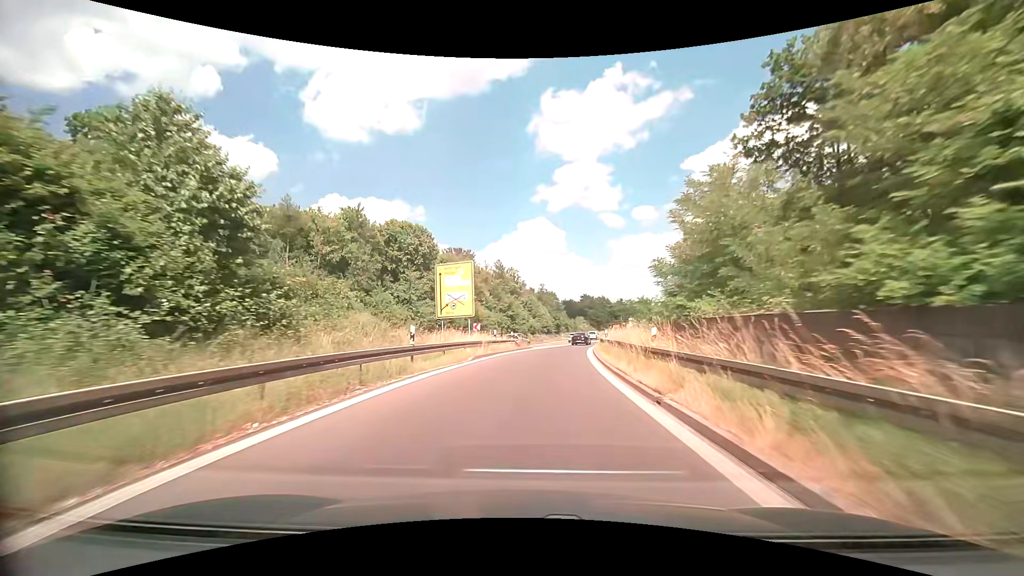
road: trunk_link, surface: asphalt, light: Day
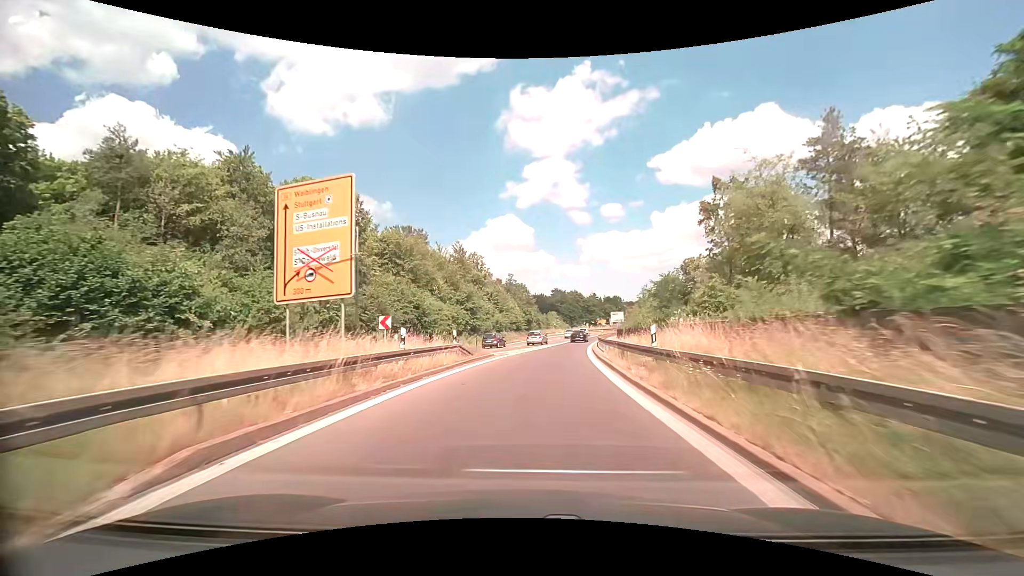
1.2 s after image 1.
(+0.7, +17.5) m; +4°
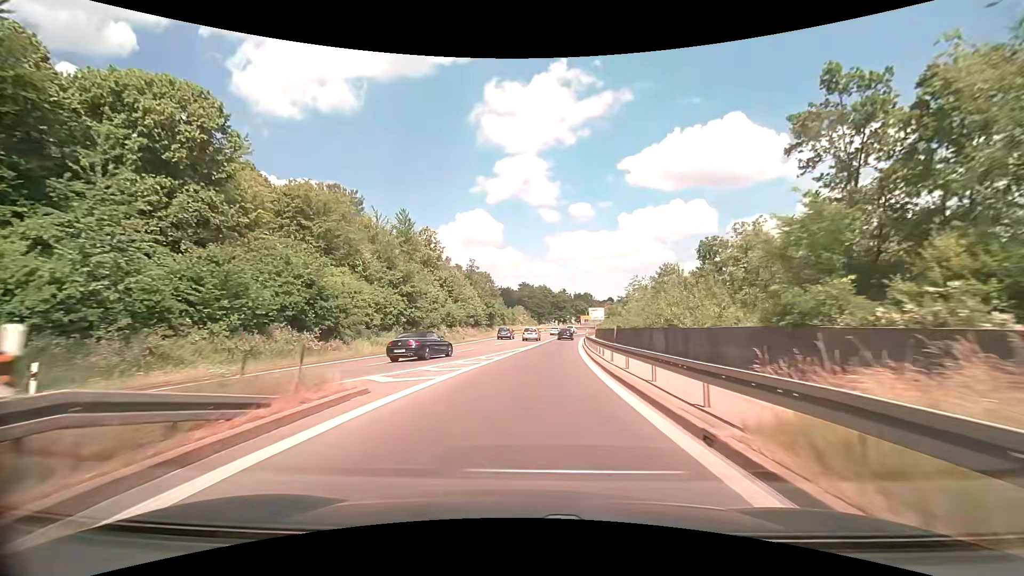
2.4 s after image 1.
(+0.5, +17.7) m; +3°
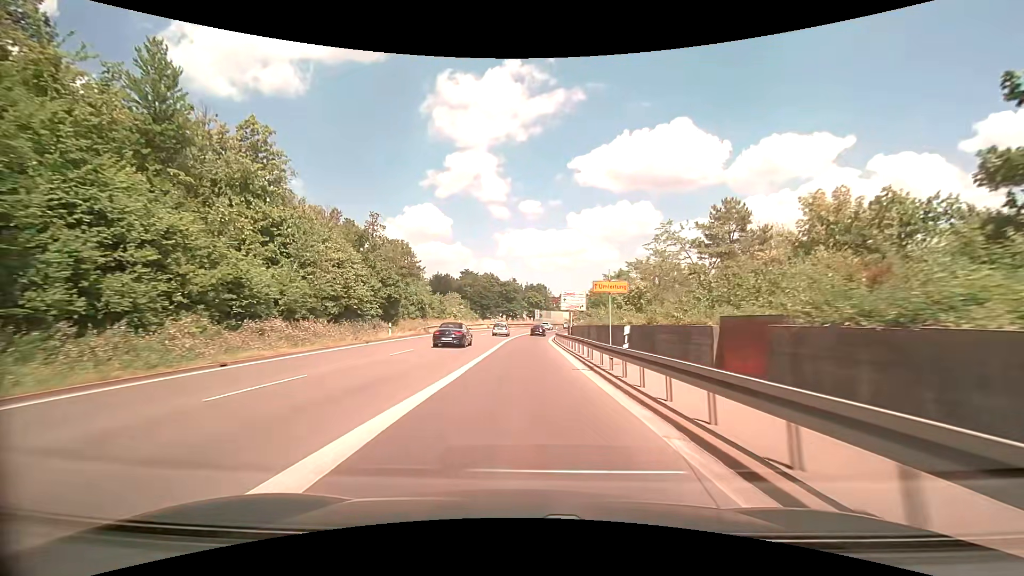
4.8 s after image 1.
(+2.0, +35.9) m; +6°
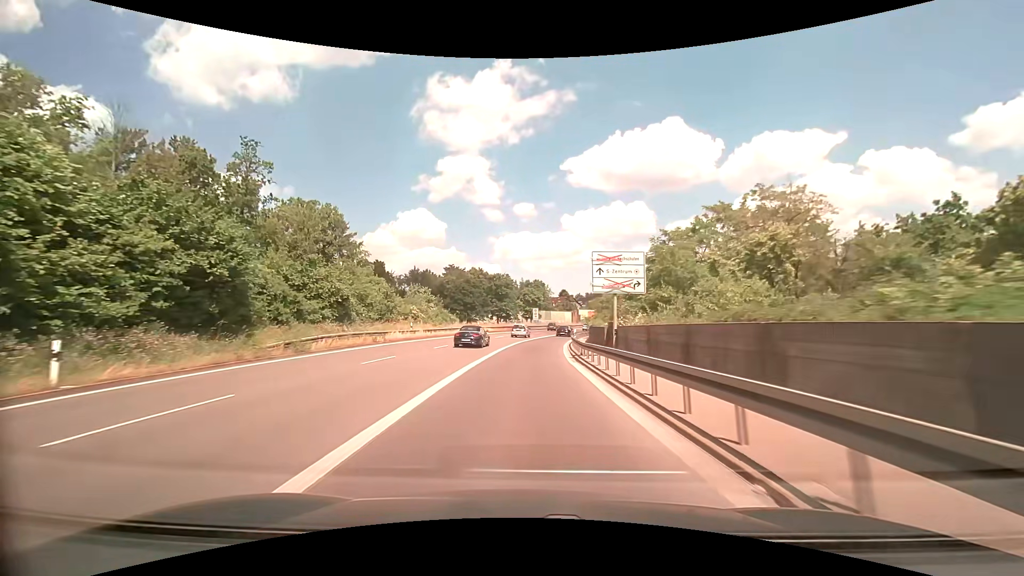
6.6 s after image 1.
(+0.3, +27.1) m; +1°
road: trunk
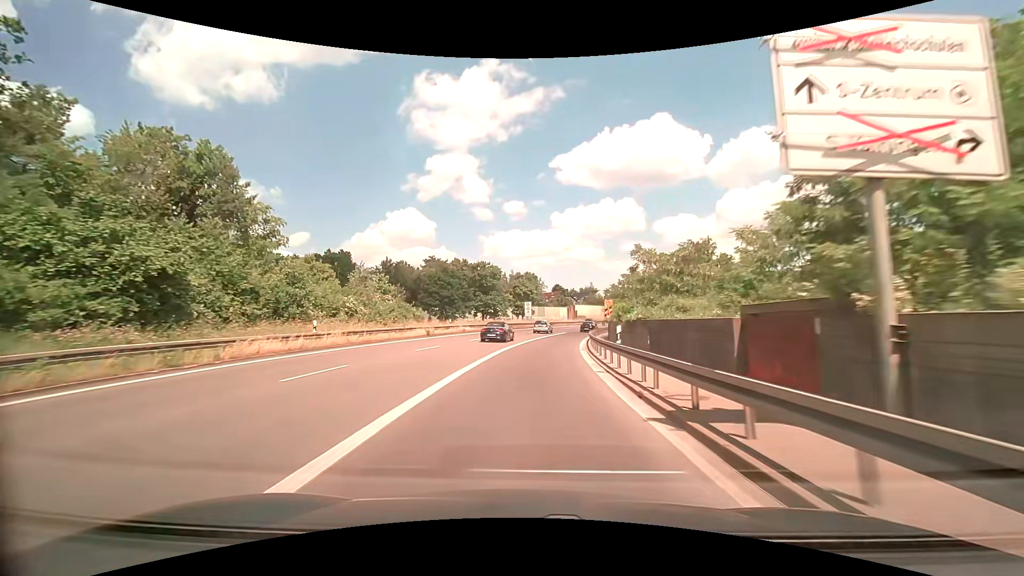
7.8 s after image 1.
(+0.1, +18.1) m; +1°
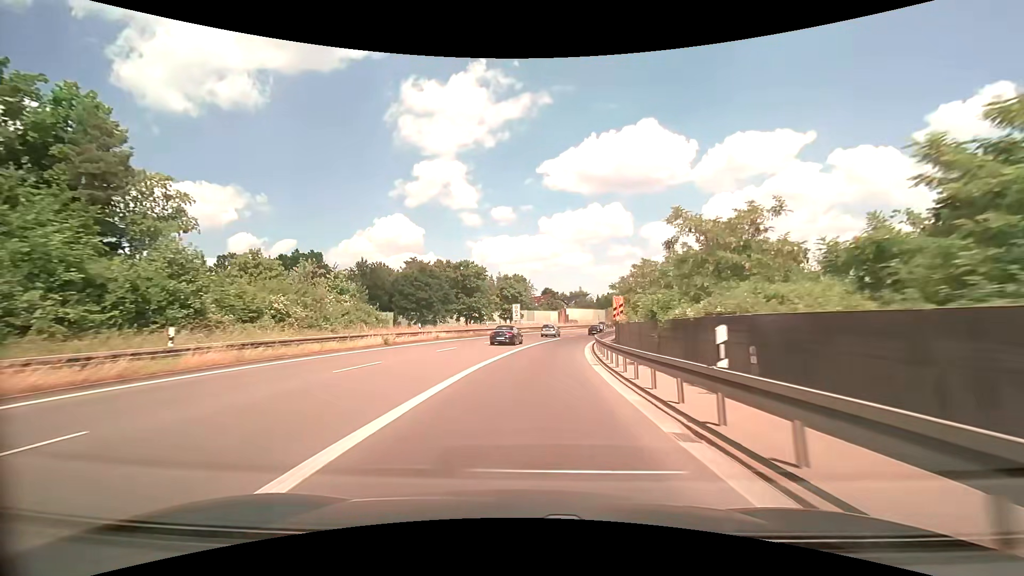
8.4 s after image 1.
(+0.1, +9.0) m; +1°
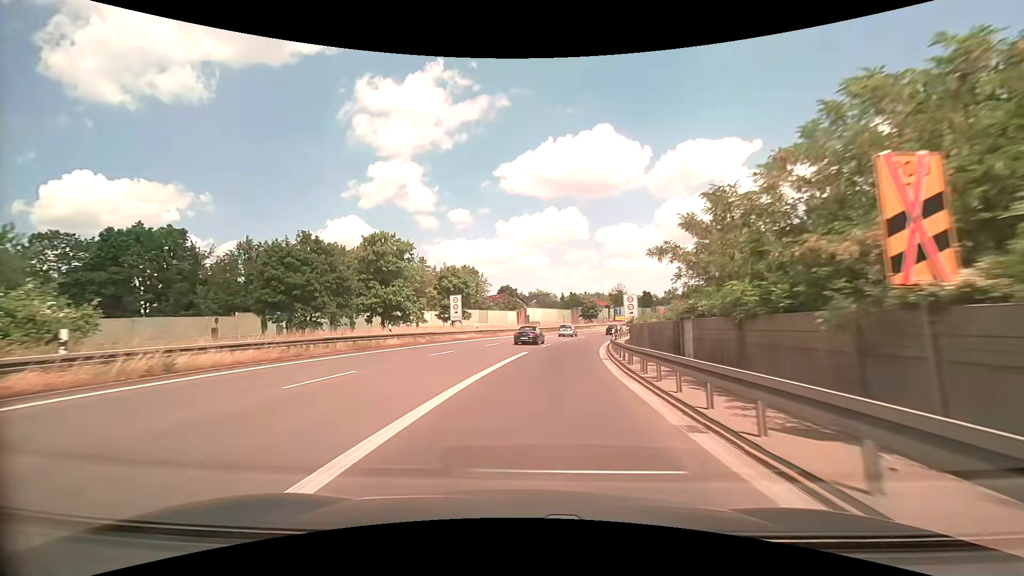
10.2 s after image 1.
(+1.1, +27.0) m; +5°
(0, +10) (+1, +20) (+2, +30) (+3, +40) (+5, +50) (+8, +59) (+10, +69) (+13, +78) (+17, +88) (+21, +97) m
